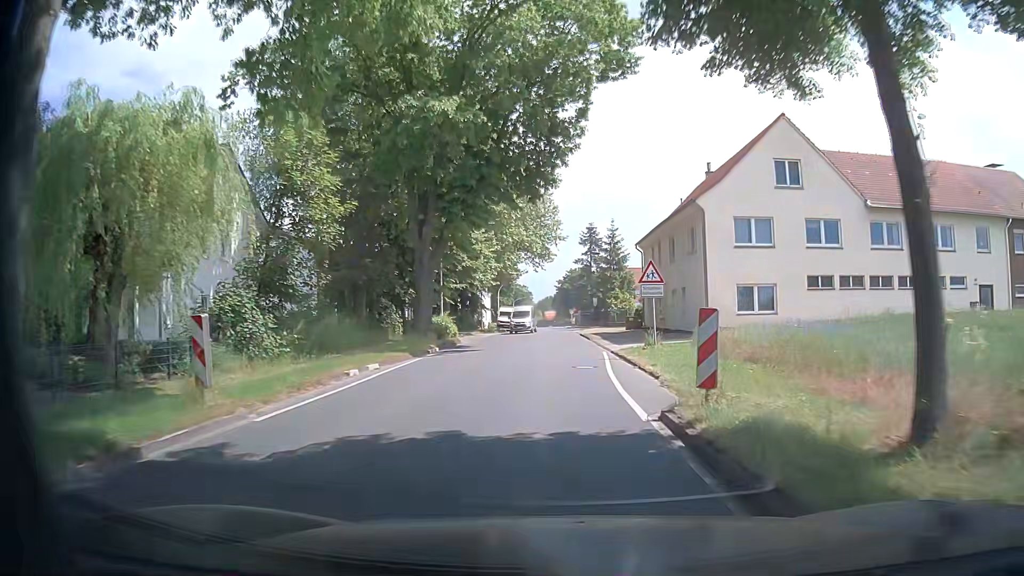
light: Day
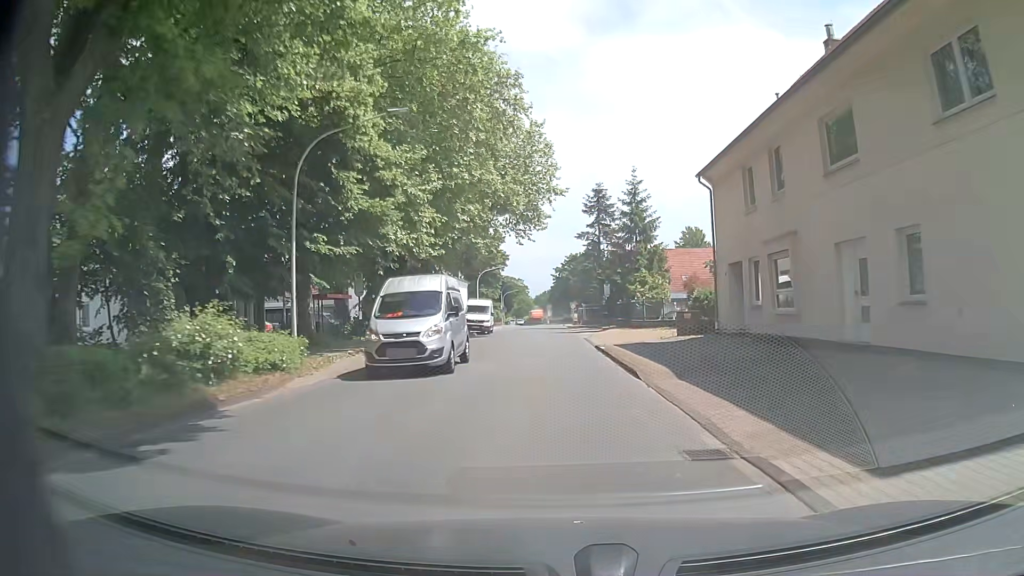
(+0.3, +24.5) m; +1°
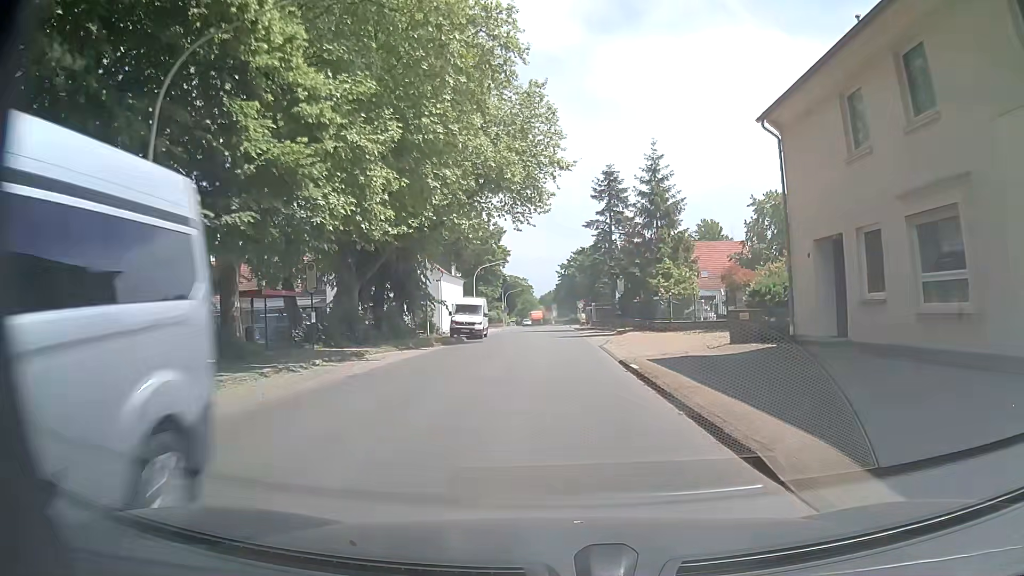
(-0.1, +8.2) m; -1°
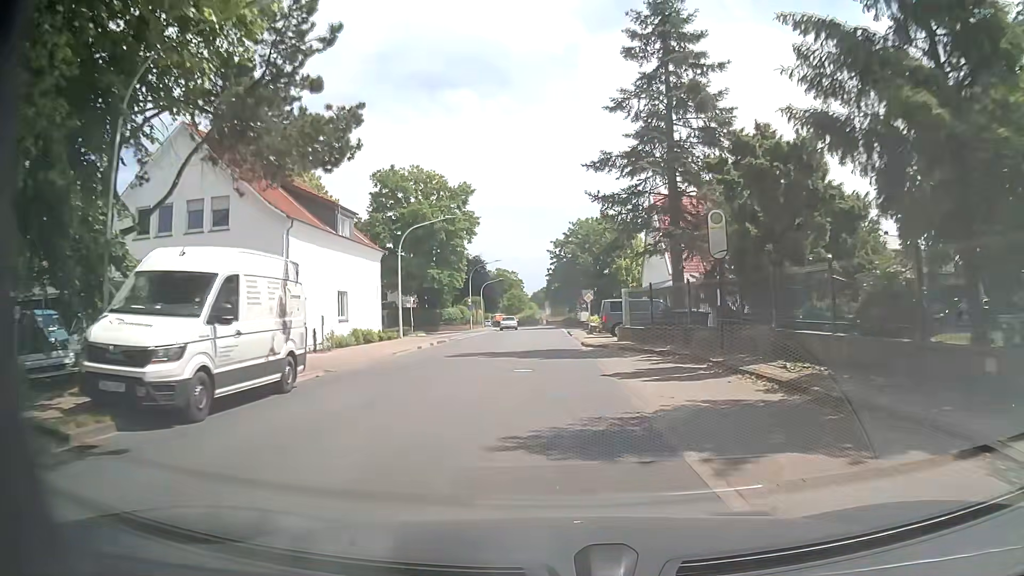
(+0.3, +32.6) m; +1°
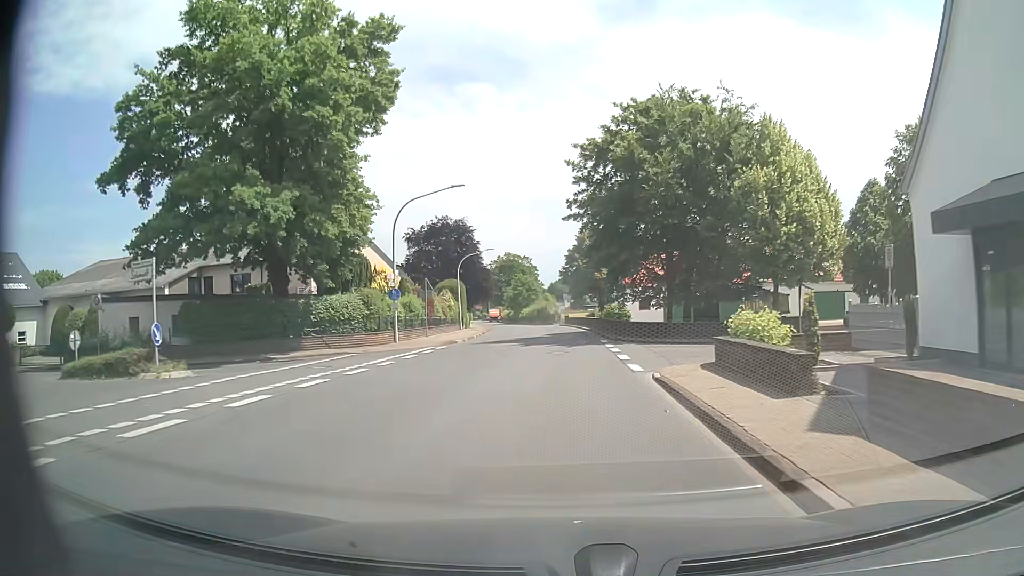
(-0.7, +40.5) m; -1°
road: tertiary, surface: asphalt
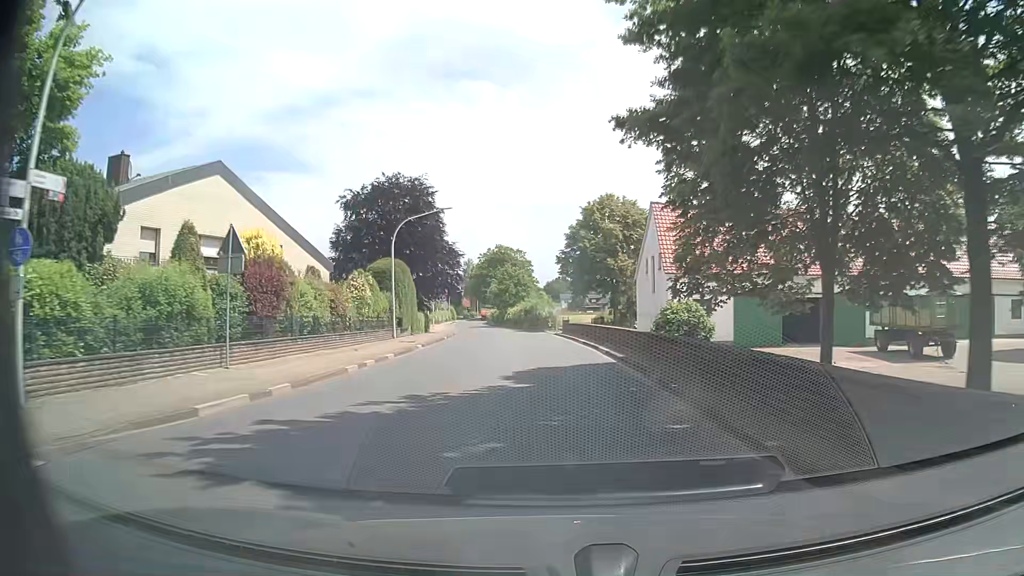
(0.0, +24.4) m; 0°
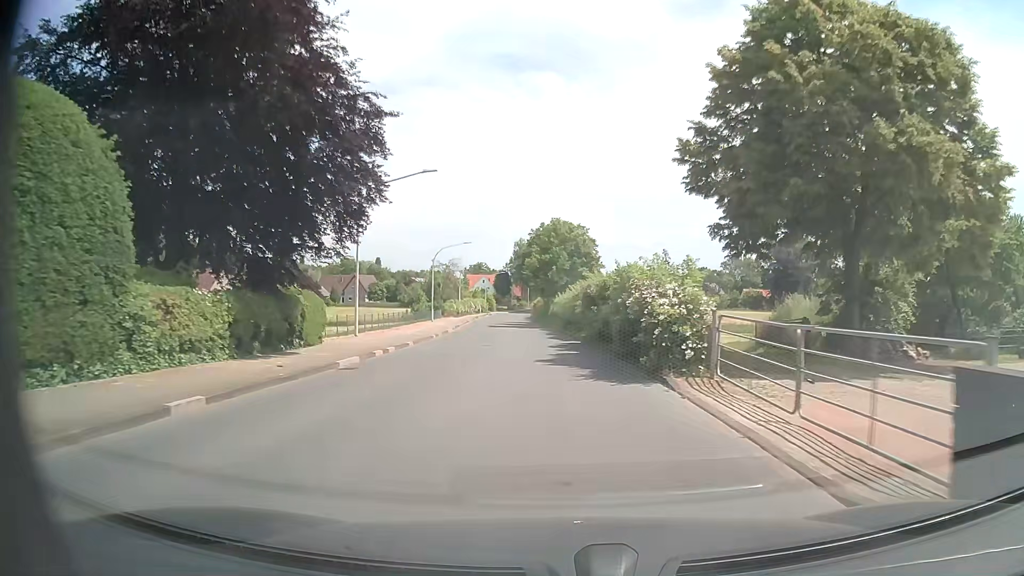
(-1.6, +40.5) m; -6°
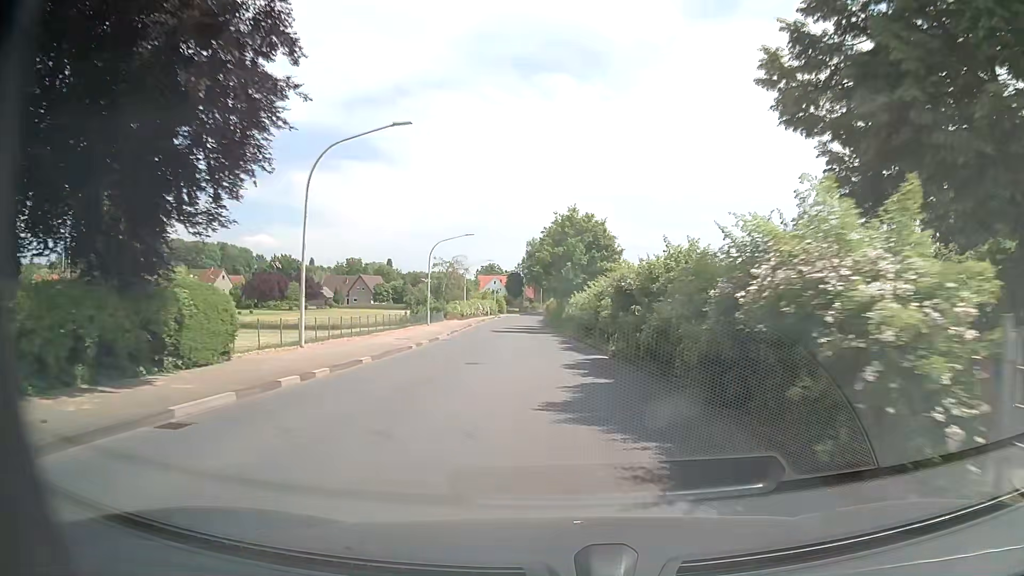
(0.0, +8.1) m; -1°
(0, +10) (0, +20) (-1, +30) (-1, +40) (-2, +50) (-3, +60) (-3, +70) (-3, +80) (-3, +90) (-3, +100) m
